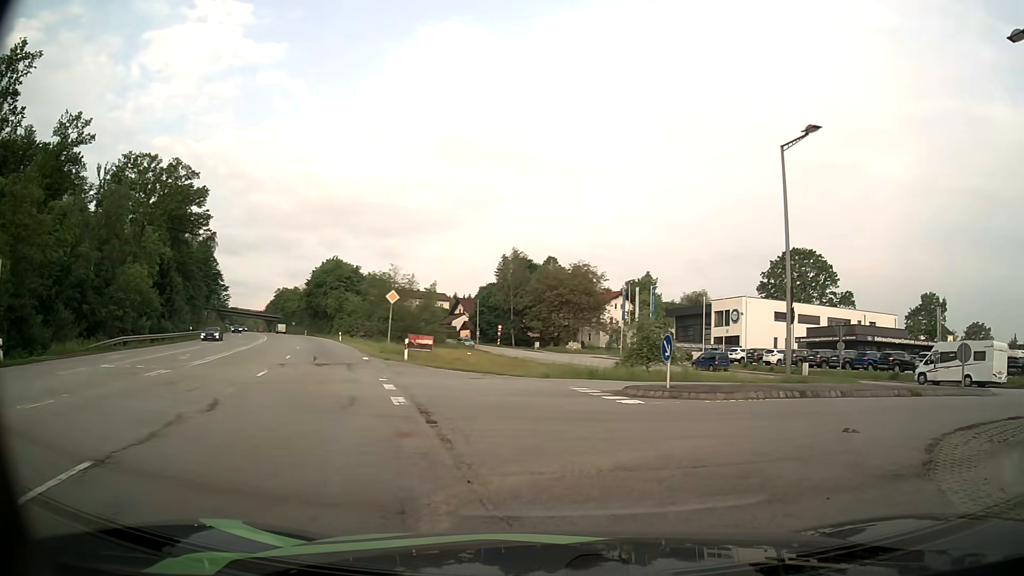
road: secondary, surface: asphalt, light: Day
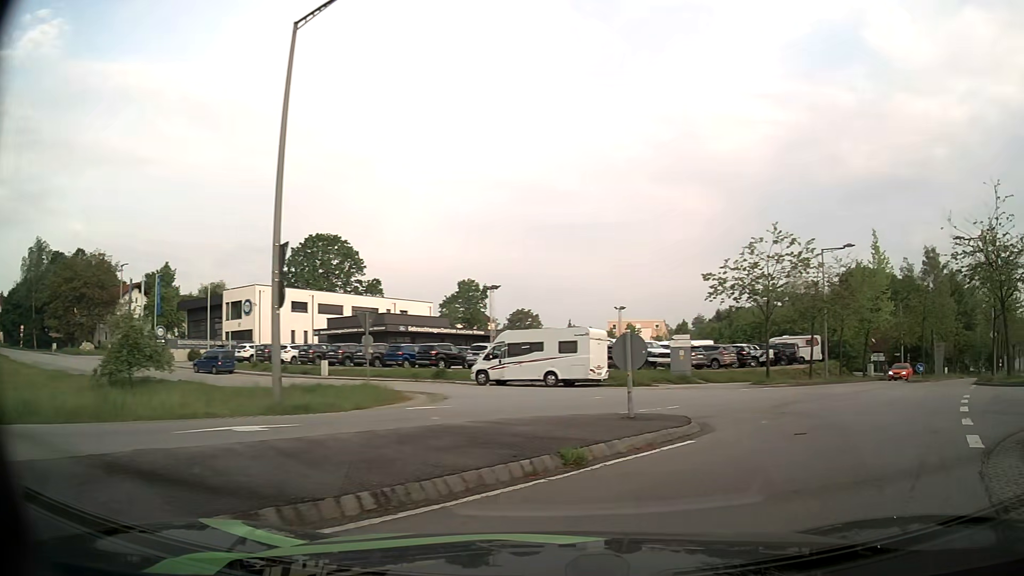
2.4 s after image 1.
(+3.2, +9.9) m; +40°
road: residential
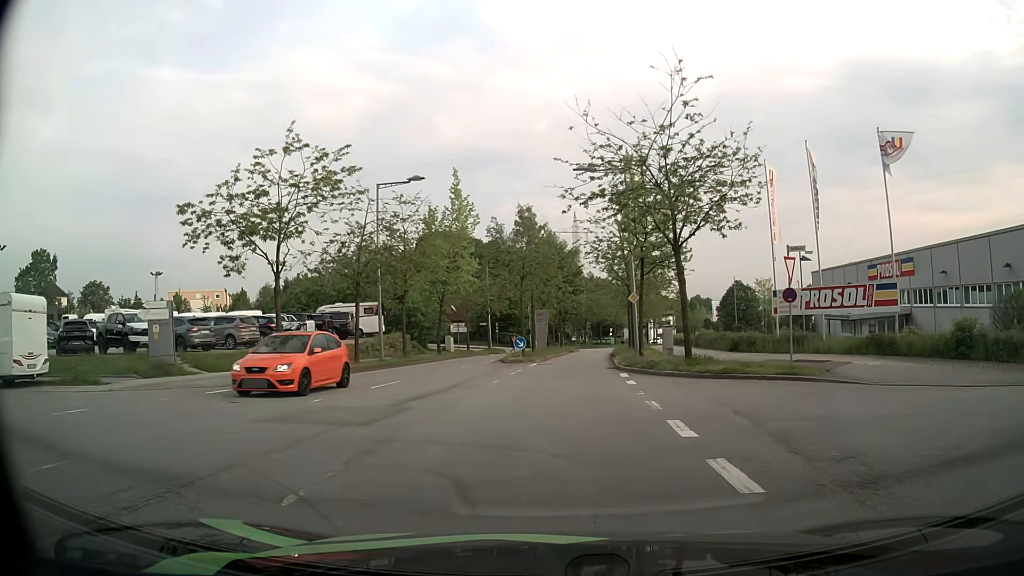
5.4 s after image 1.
(+5.3, +11.6) m; +36°
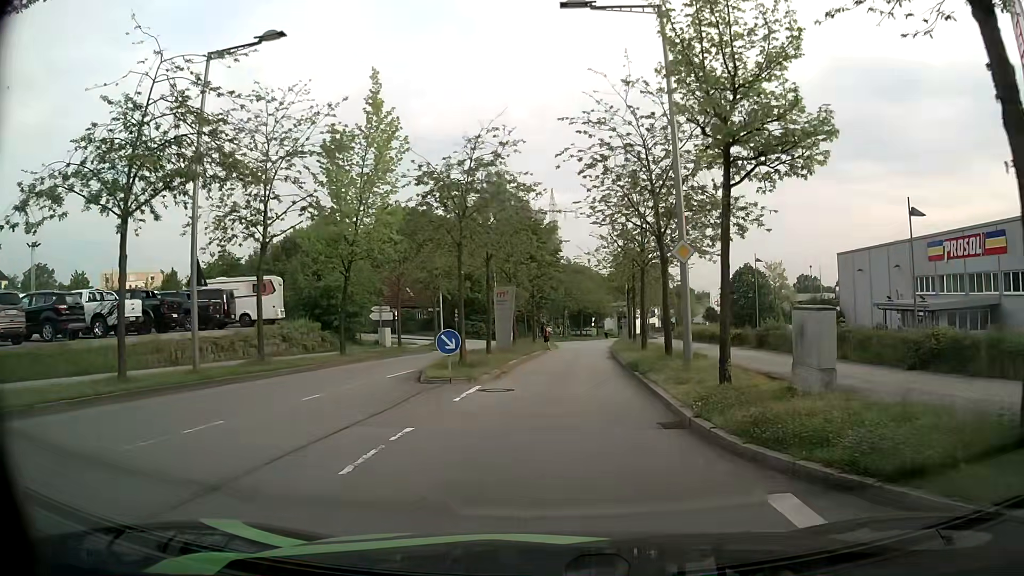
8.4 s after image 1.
(+0.4, +16.6) m; +2°
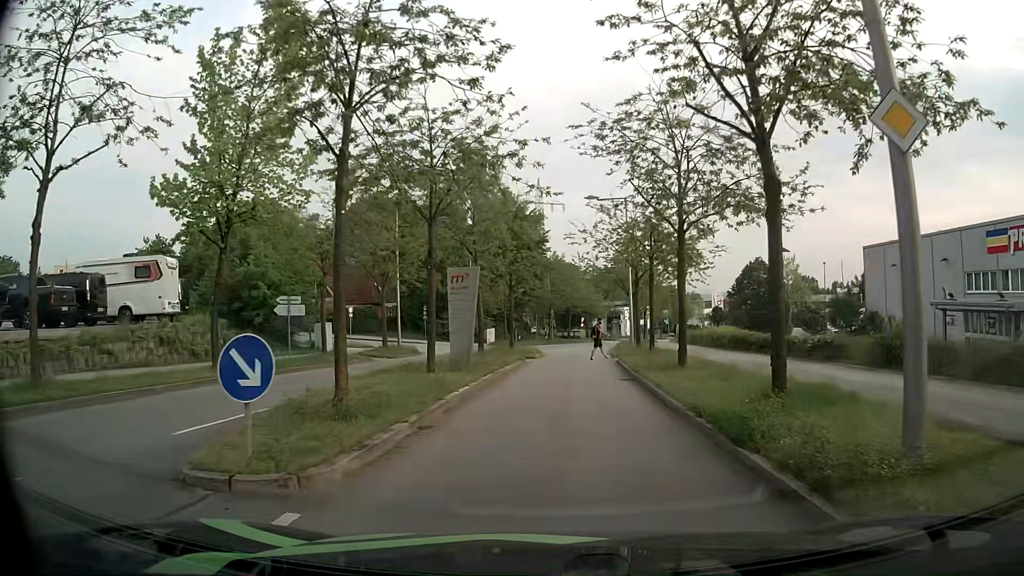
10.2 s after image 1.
(+0.2, +10.4) m; +1°
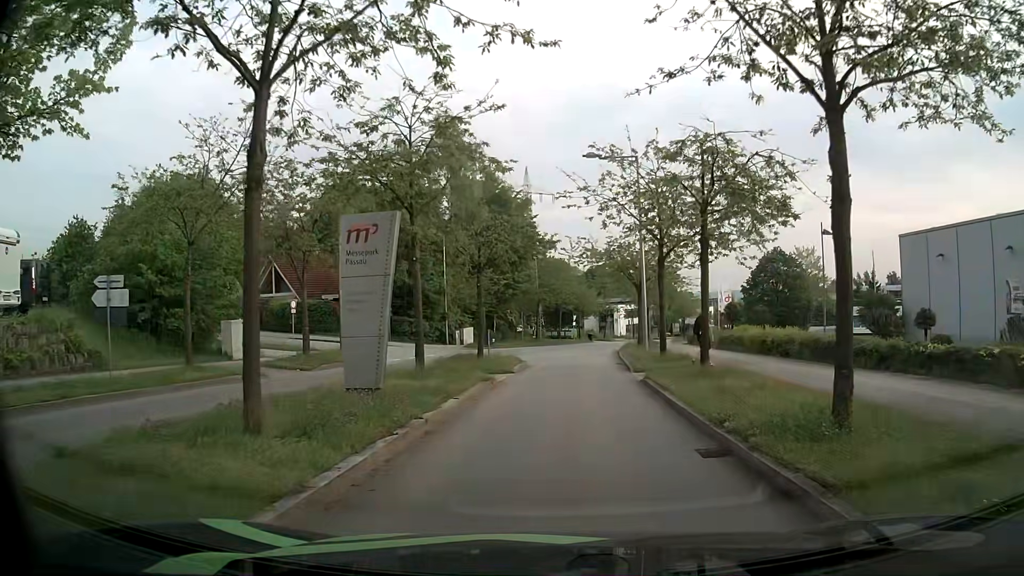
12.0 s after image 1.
(+0.2, +10.0) m; +2°
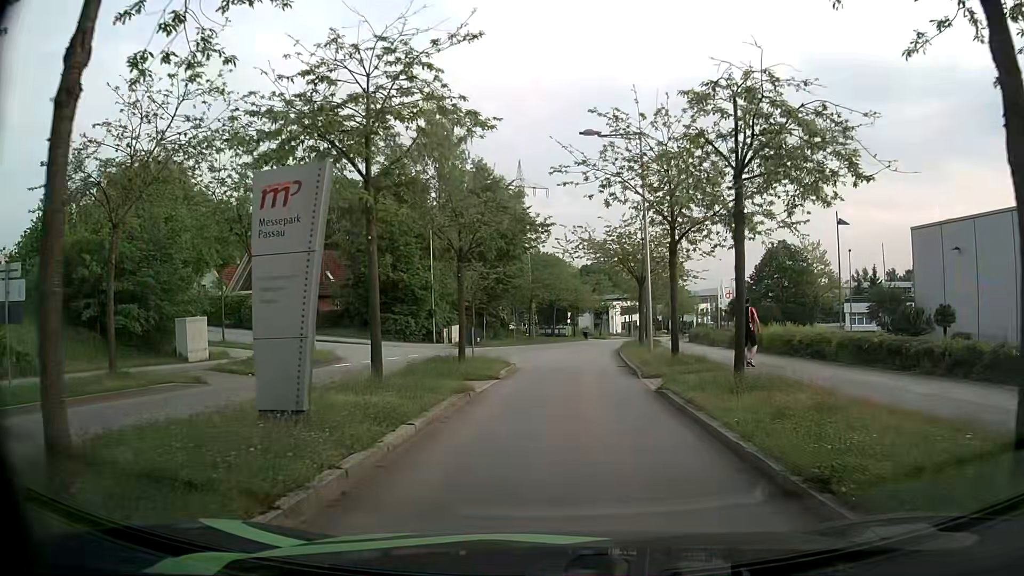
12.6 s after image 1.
(0.0, +3.3) m; -1°
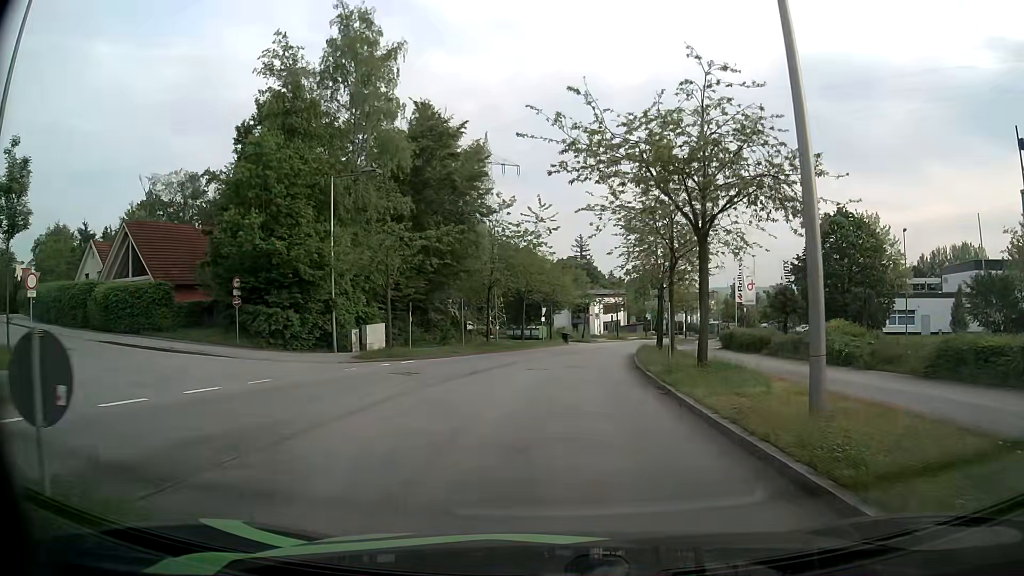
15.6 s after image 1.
(+0.6, +19.3) m; +3°
(0, +10) (0, +20) (+1, +30) (+3, +40) (+5, +50) (+7, +59) (+9, +69) (+12, +79) (+16, +88) (+19, +97) m
